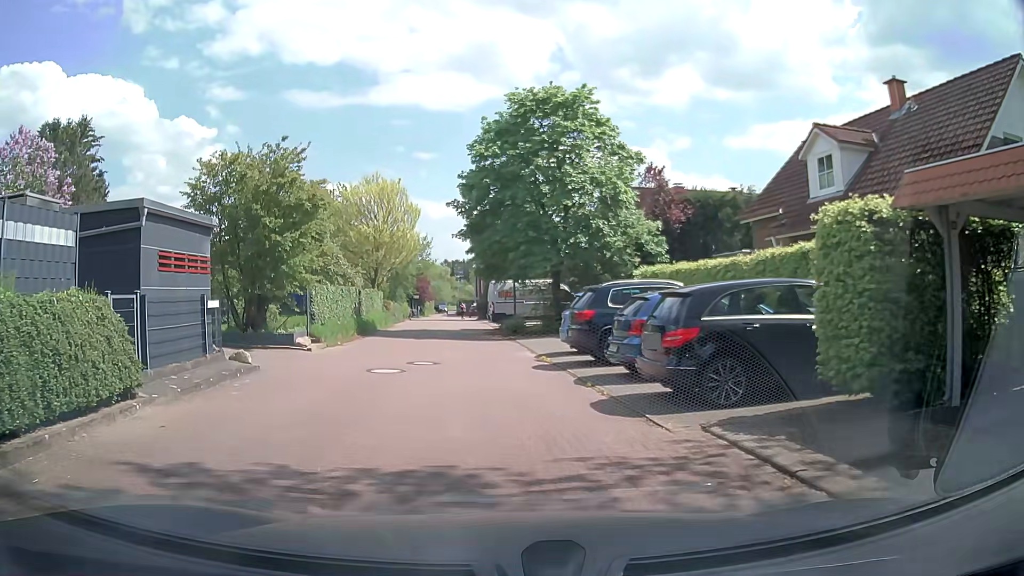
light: Day
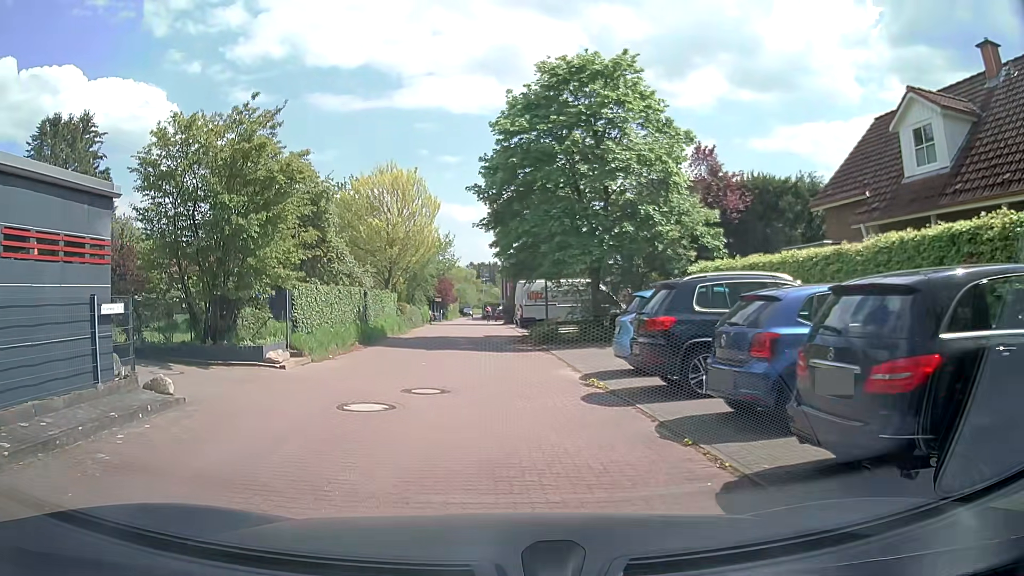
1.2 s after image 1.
(-0.1, +4.4) m; -2°
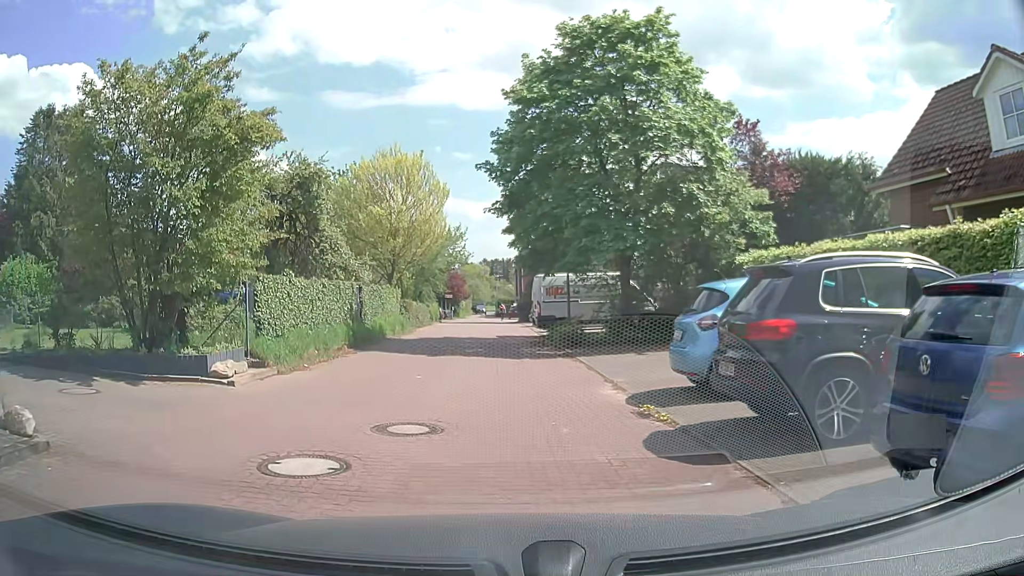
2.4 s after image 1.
(-0.1, +3.3) m; -2°
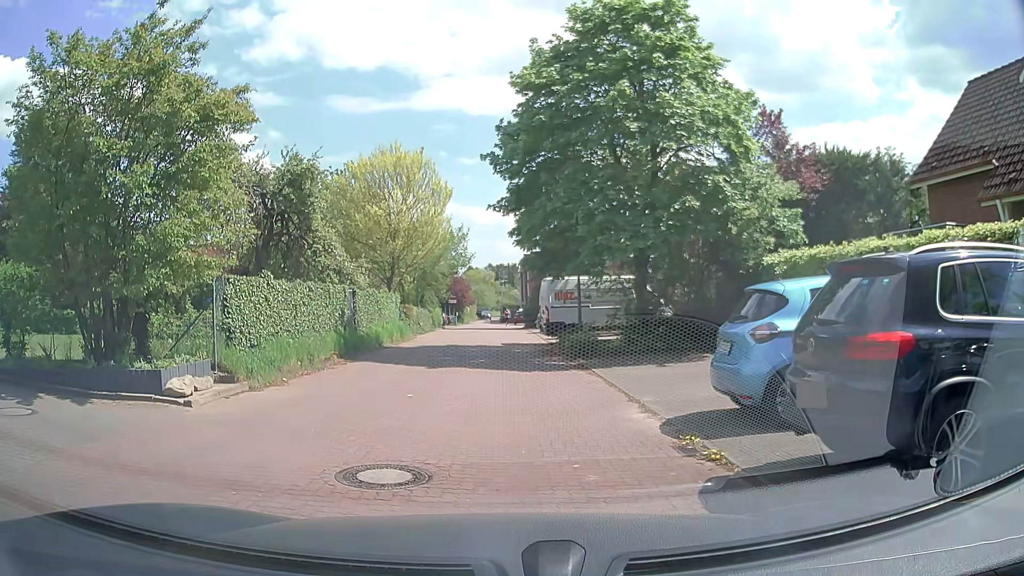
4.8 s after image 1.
(-0.1, +1.7) m; -3°
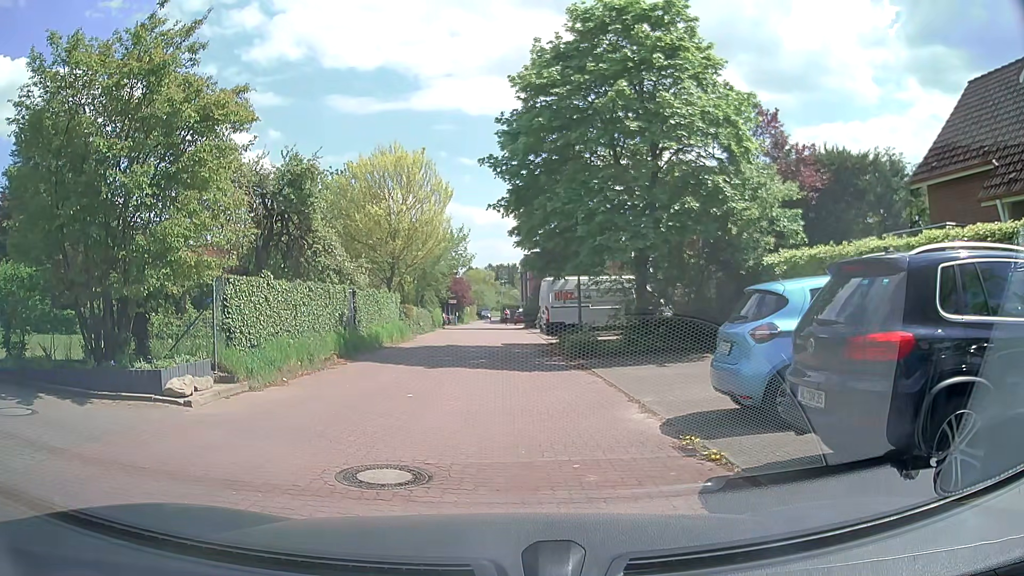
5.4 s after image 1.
(0.0, 0.0) m; 0°
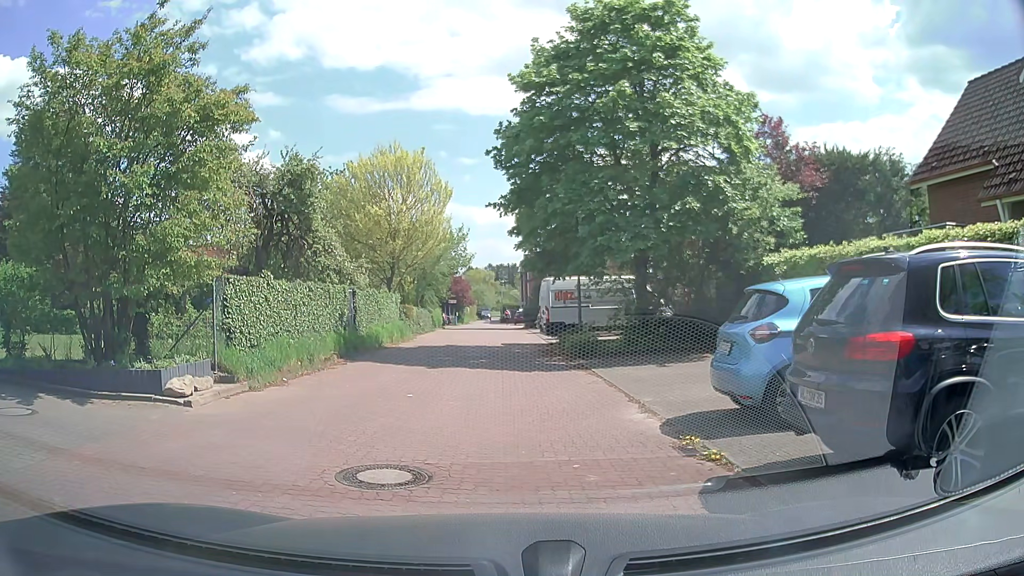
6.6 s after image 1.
(0.0, 0.0) m; 0°
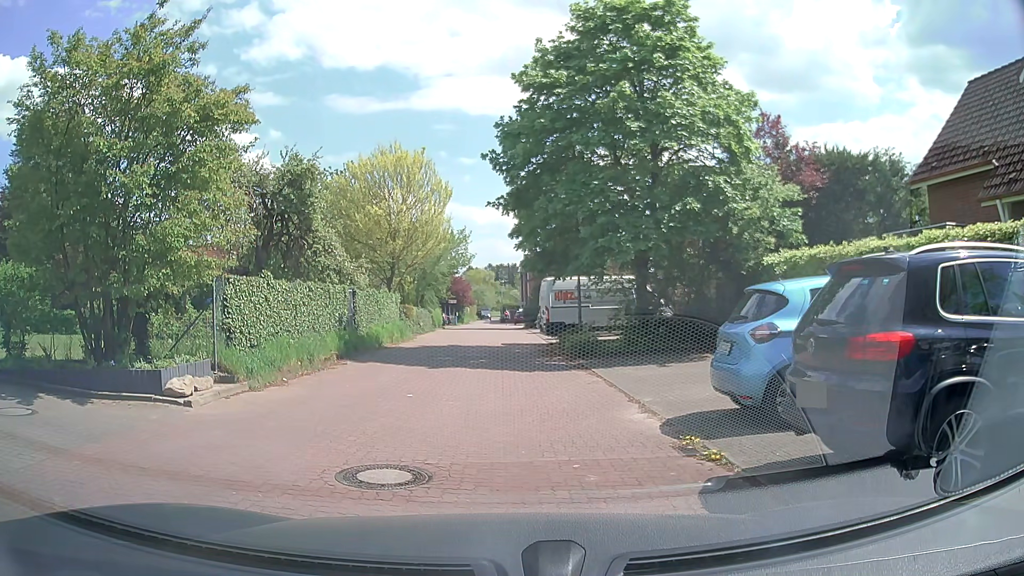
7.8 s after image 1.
(0.0, 0.0) m; 0°
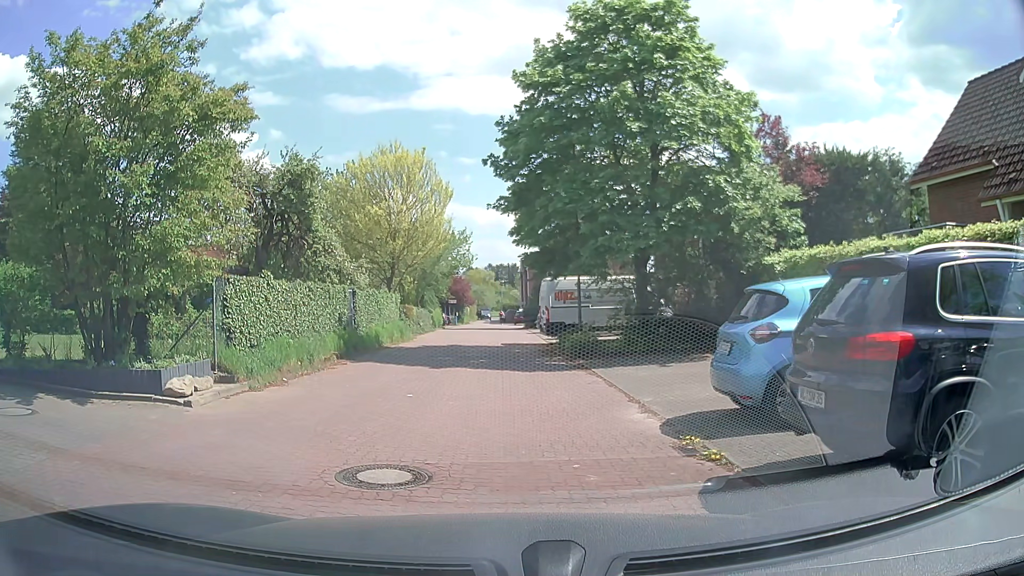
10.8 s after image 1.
(0.0, 0.0) m; 0°
